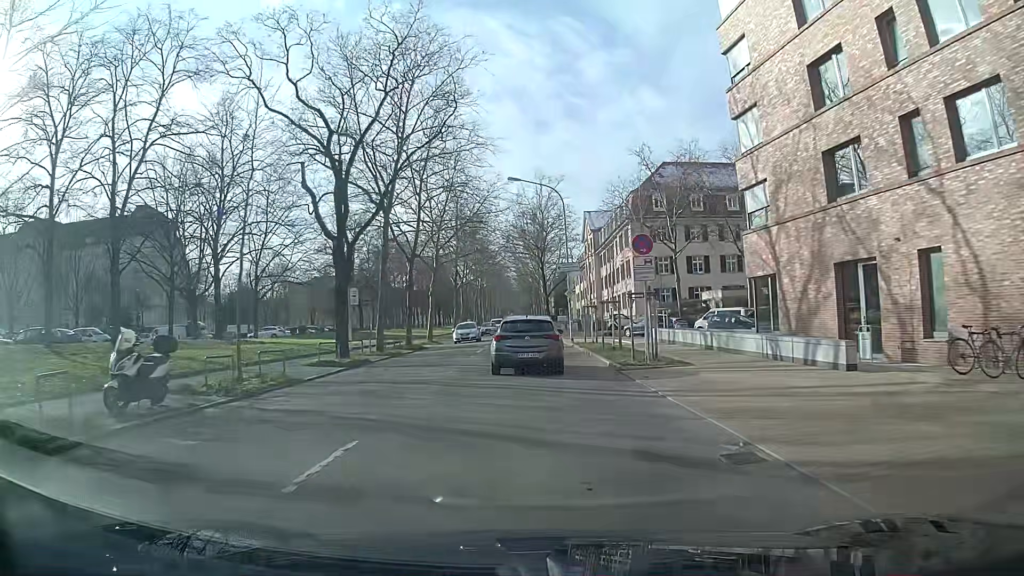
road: secondary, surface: asphalt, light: Day
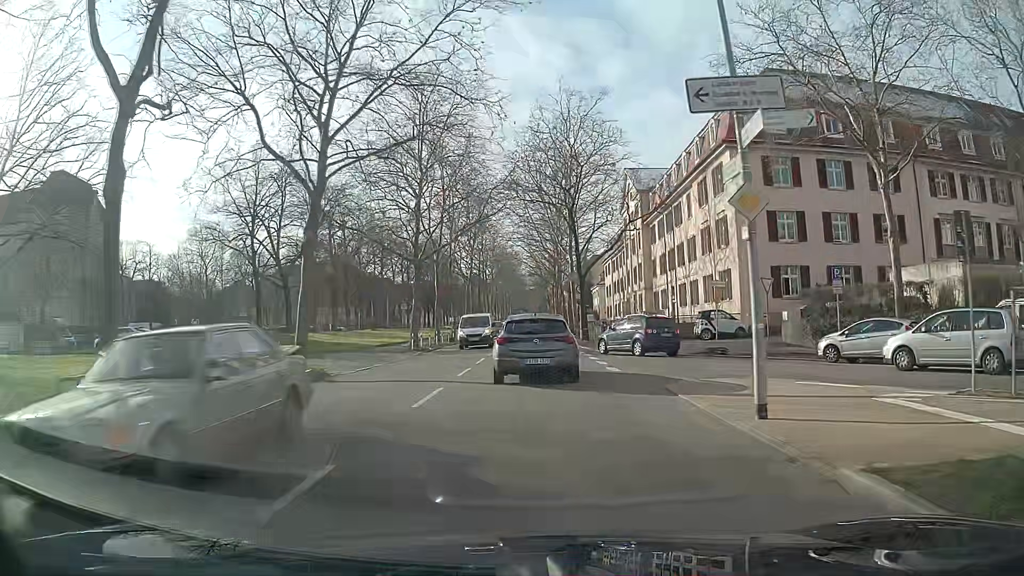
(-0.6, +31.0) m; -2°
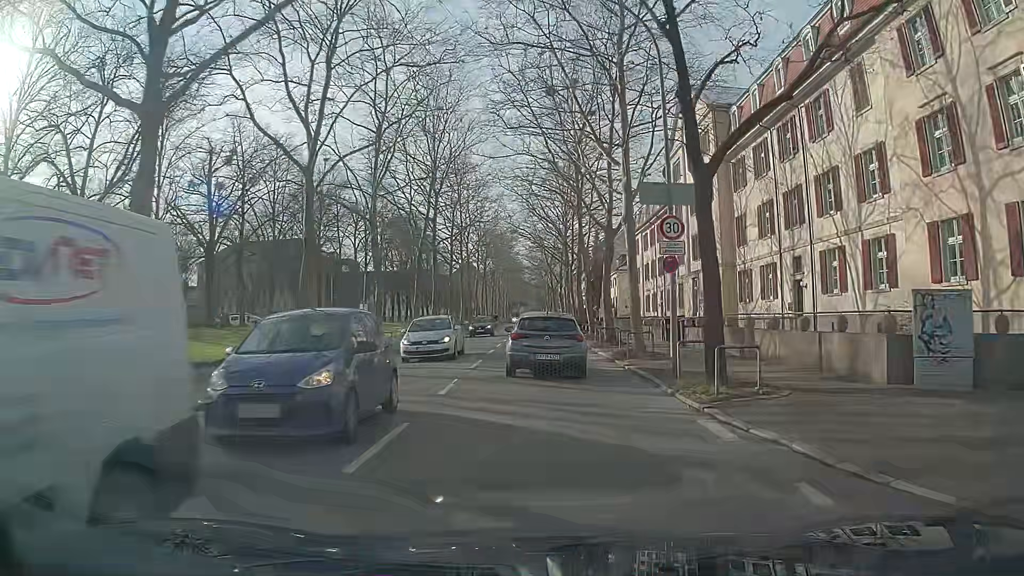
(0.0, +27.7) m; +1°
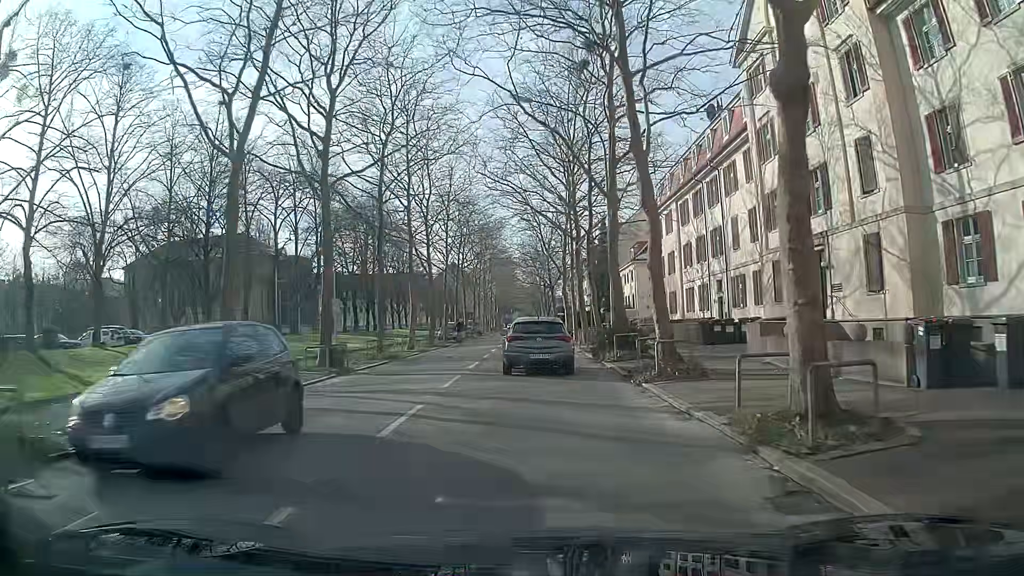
(-0.1, +22.2) m; 0°
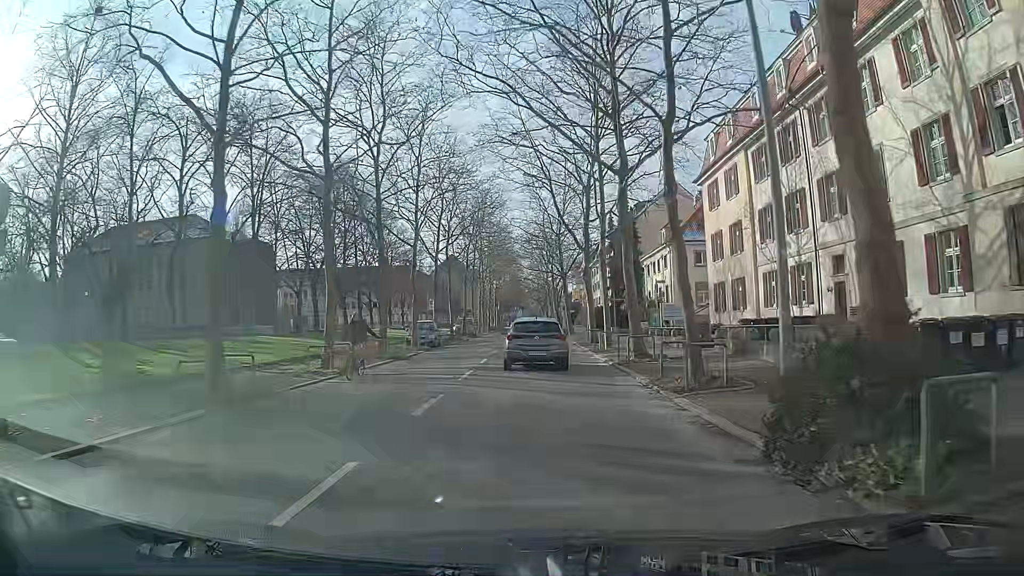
(-0.1, +16.6) m; -1°
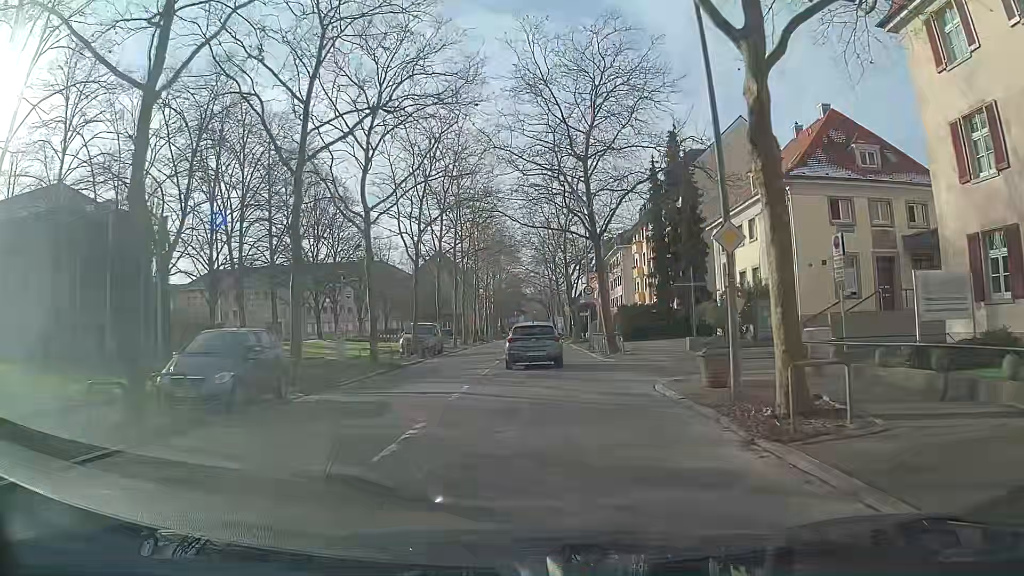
(0.0, +27.6) m; -1°
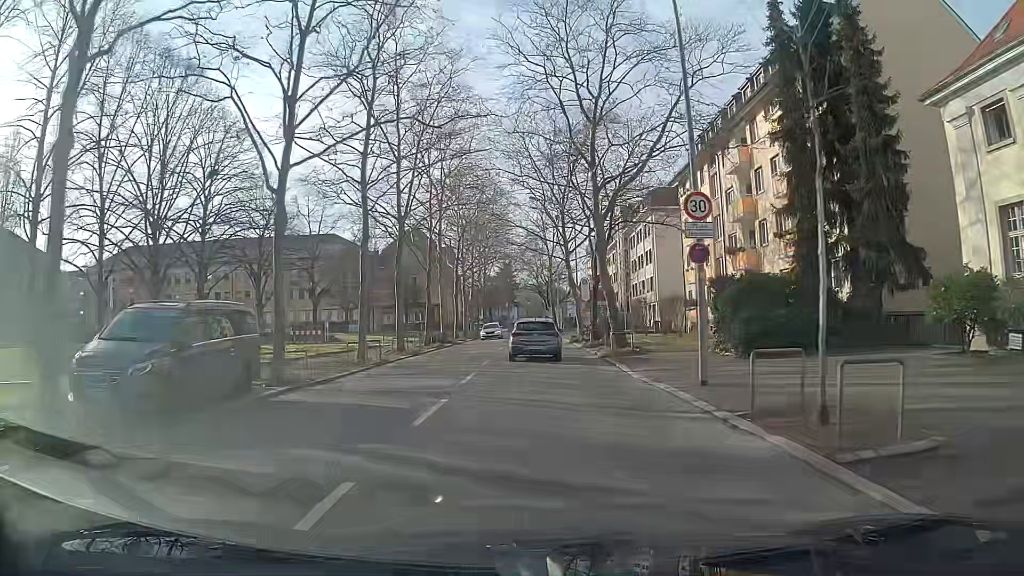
(+0.2, +28.3) m; +1°
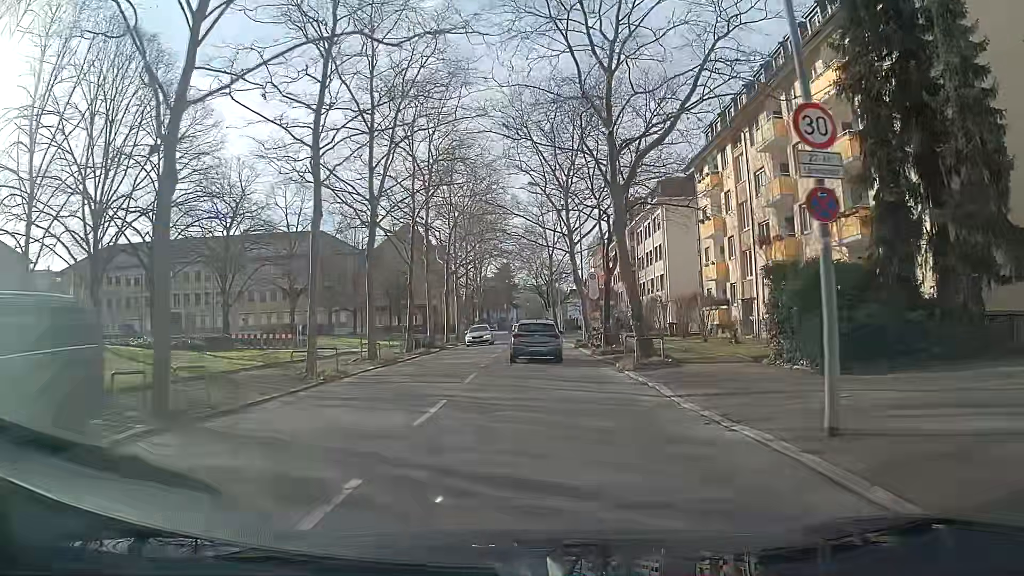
(0.0, +5.9) m; 0°
(0, +10) (0, +20) (0, +30) (0, +40) (0, +50) (0, +60) (0, +70) (0, +80) (0, +90) (0, +100) m
